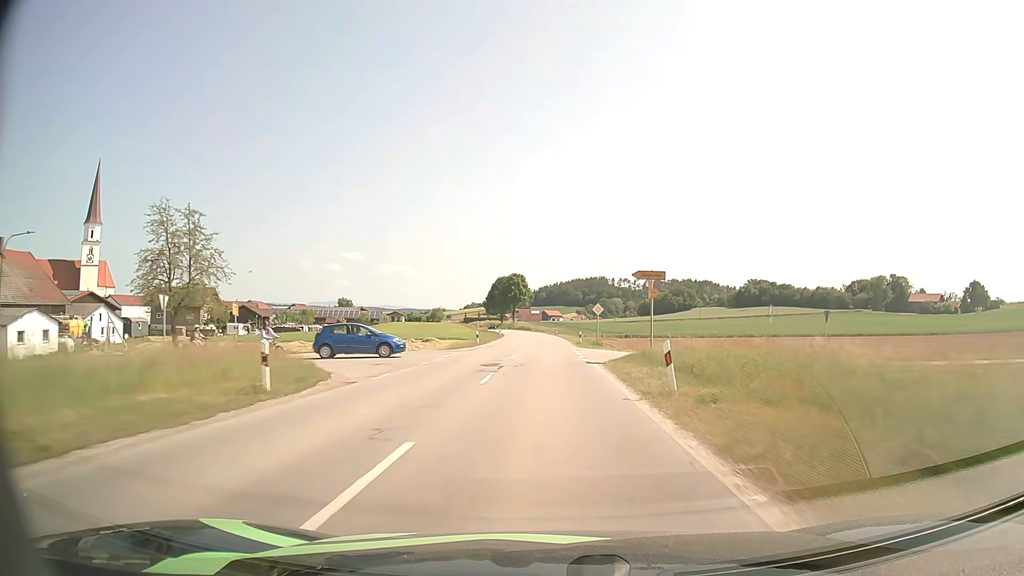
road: secondary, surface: asphalt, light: Day
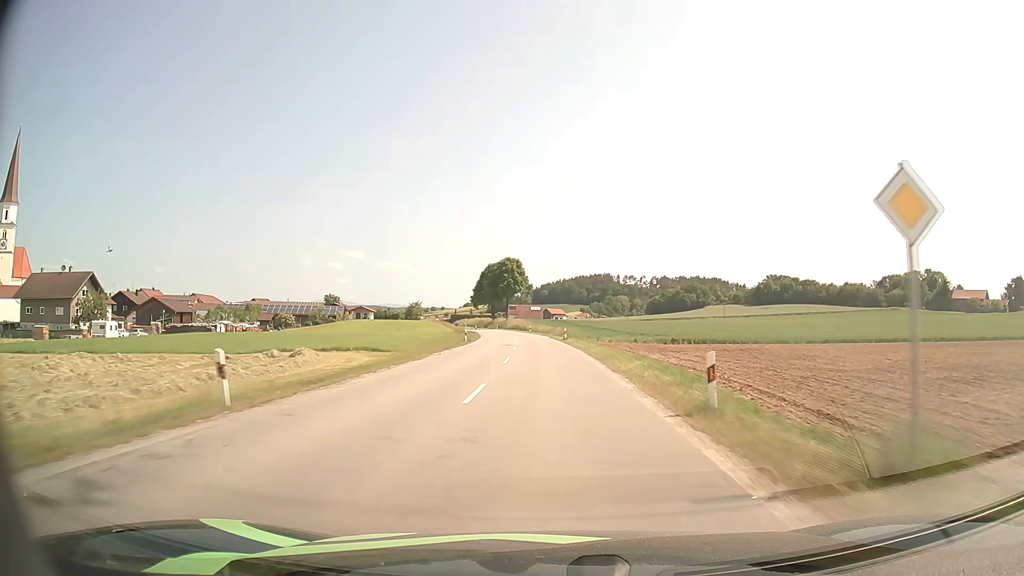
(-0.1, +40.6) m; 0°
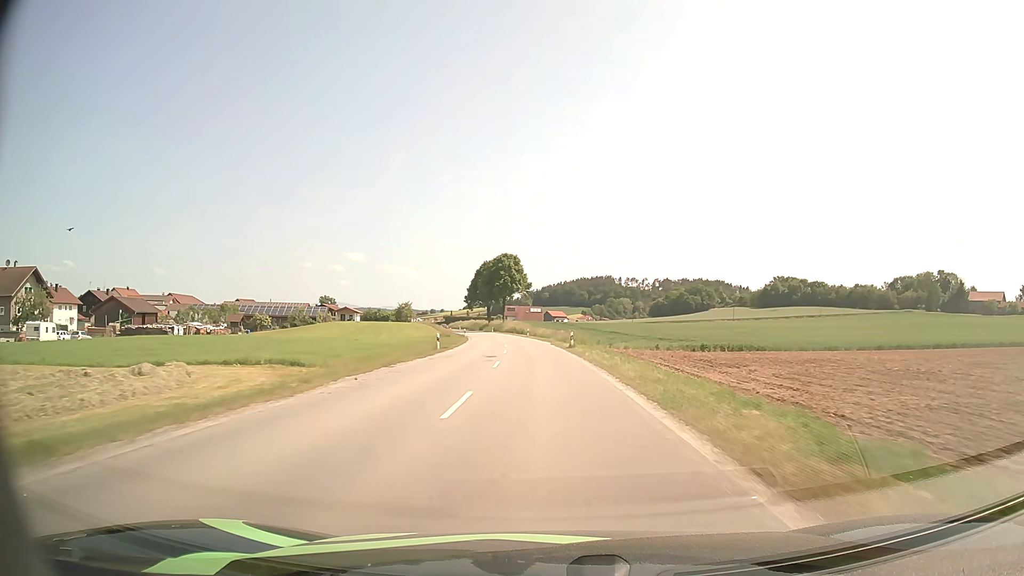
(0.0, +13.6) m; 0°
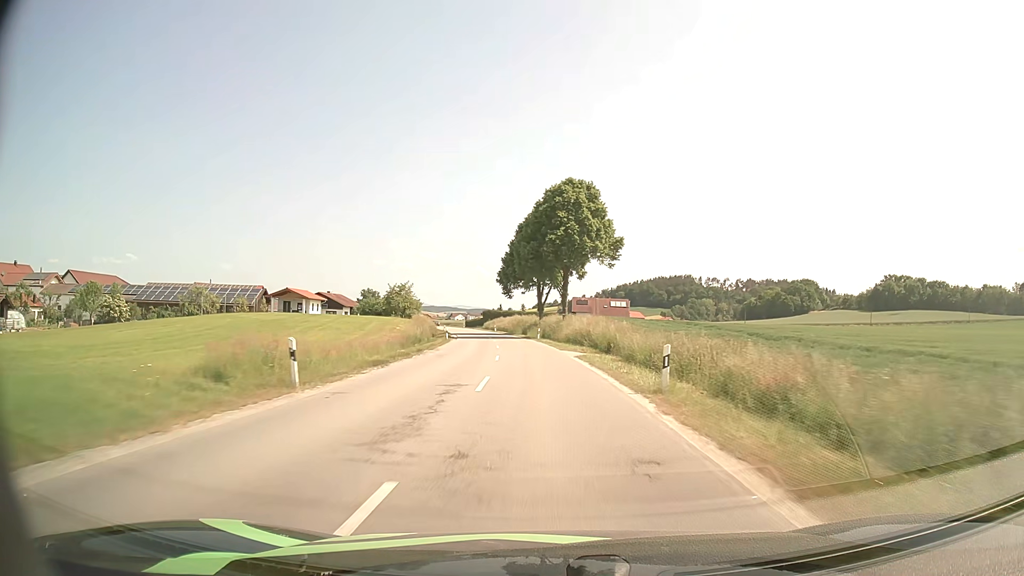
(-3.2, +68.1) m; -6°
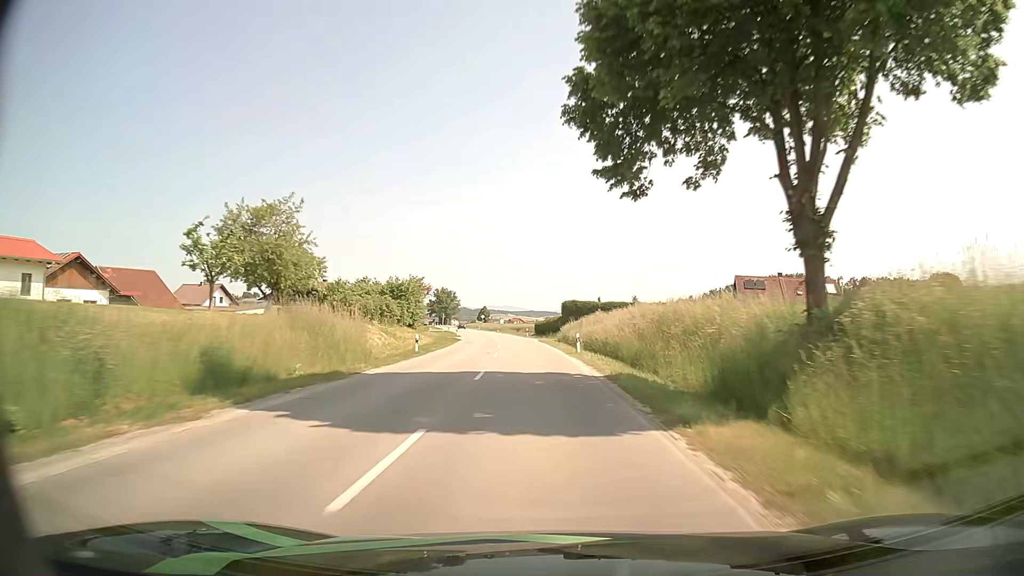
(-4.6, +69.1) m; -8°
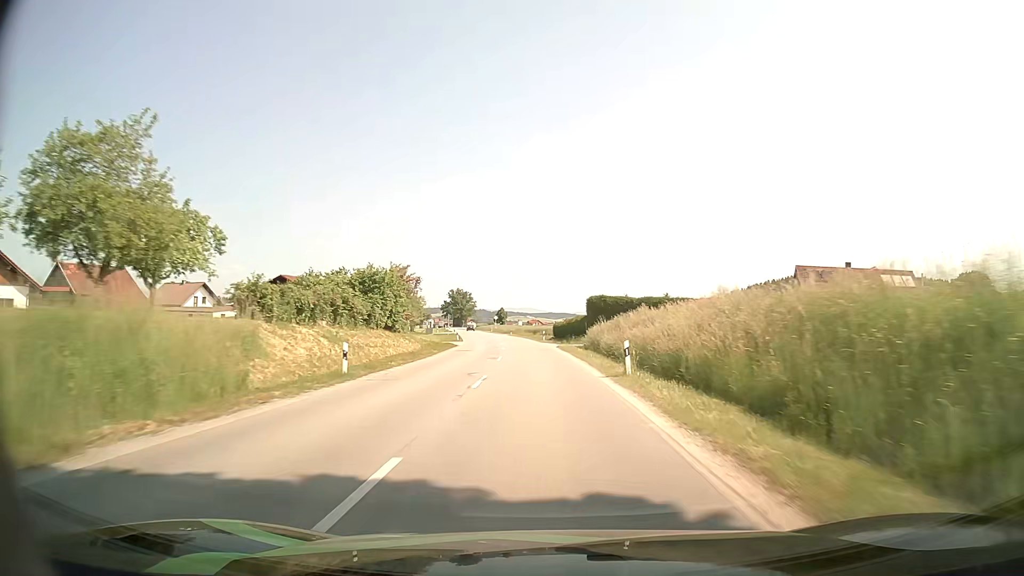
(-0.2, +13.9) m; -2°
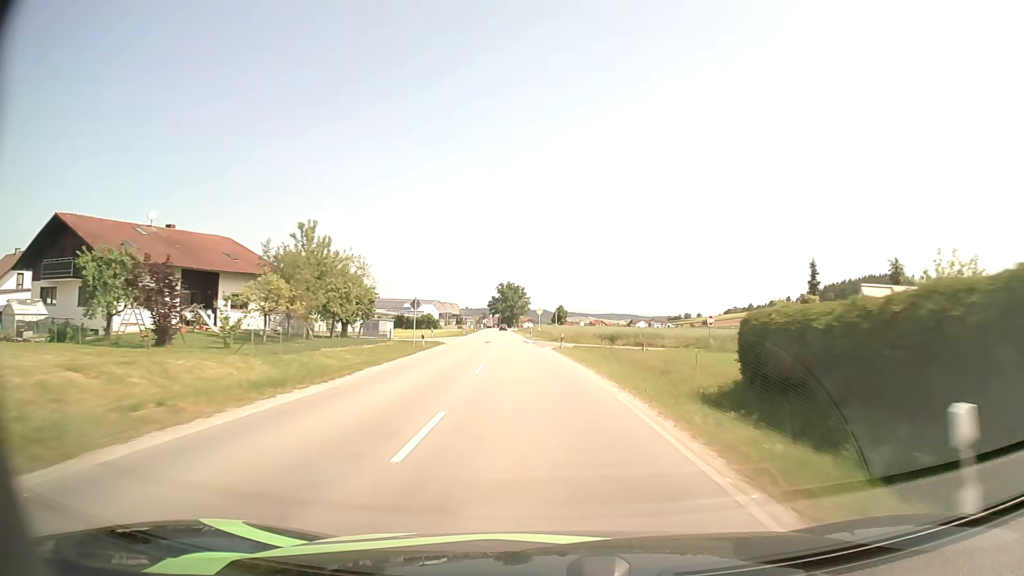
(-2.3, +56.5) m; -5°
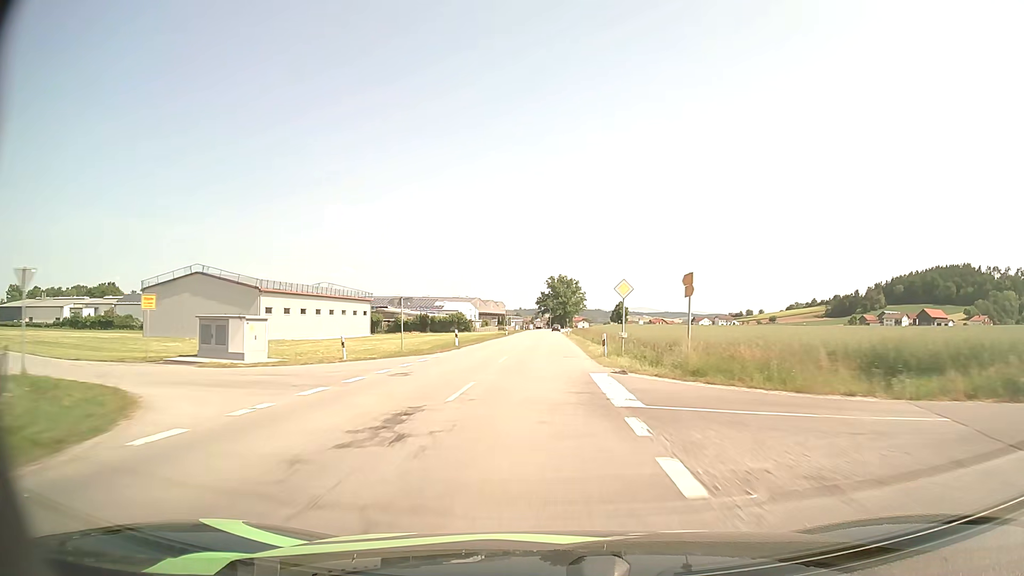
(-1.8, +43.1) m; -5°
(0, +10) (0, +20) (0, +30) (0, +40) (0, +50) (0, +60) (0, +70) (0, +80) (0, +90) (0, +100) m
